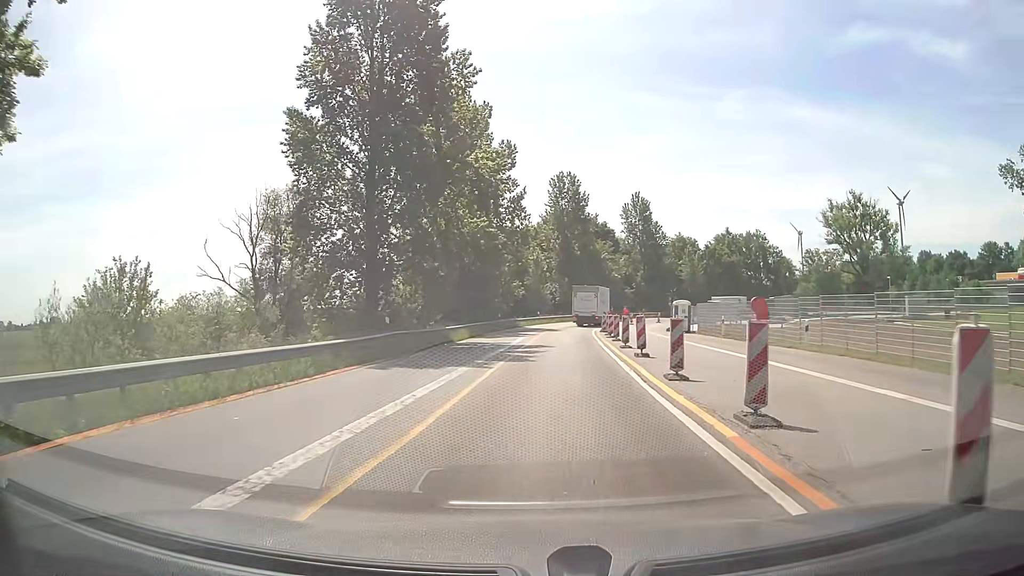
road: motorway_link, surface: asphalt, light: Day
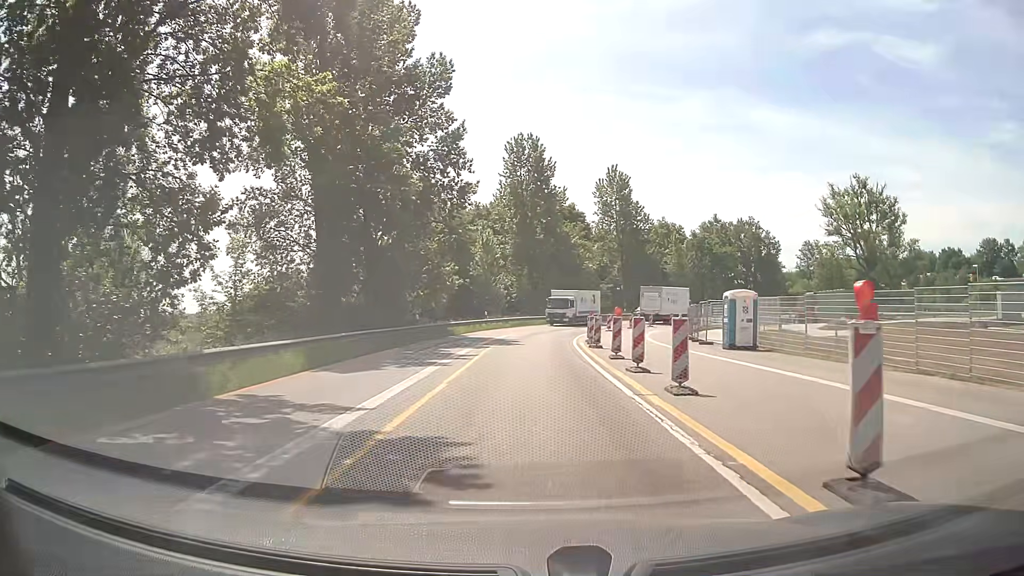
(+0.2, +22.5) m; +2°
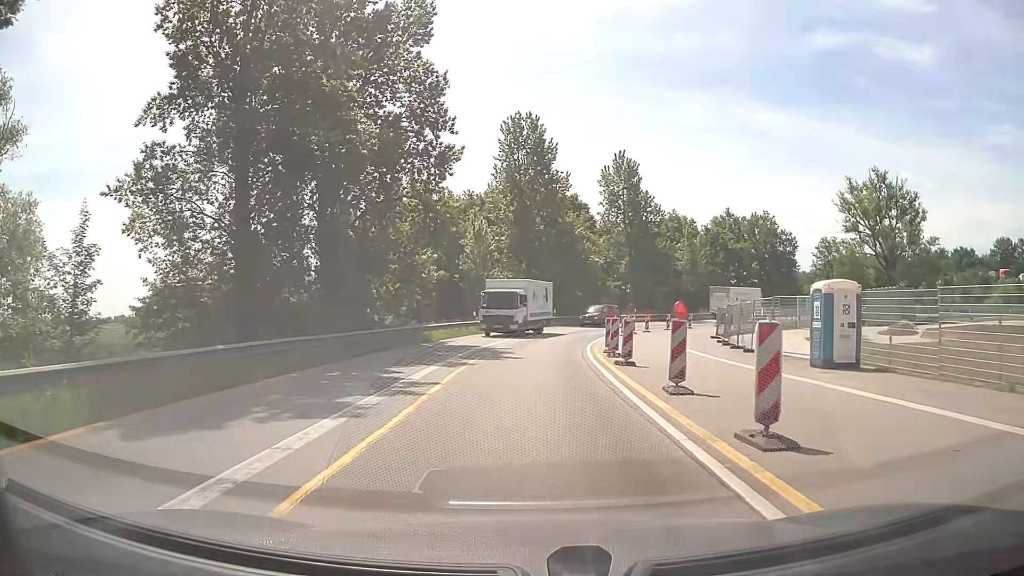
(0.0, +9.0) m; 0°
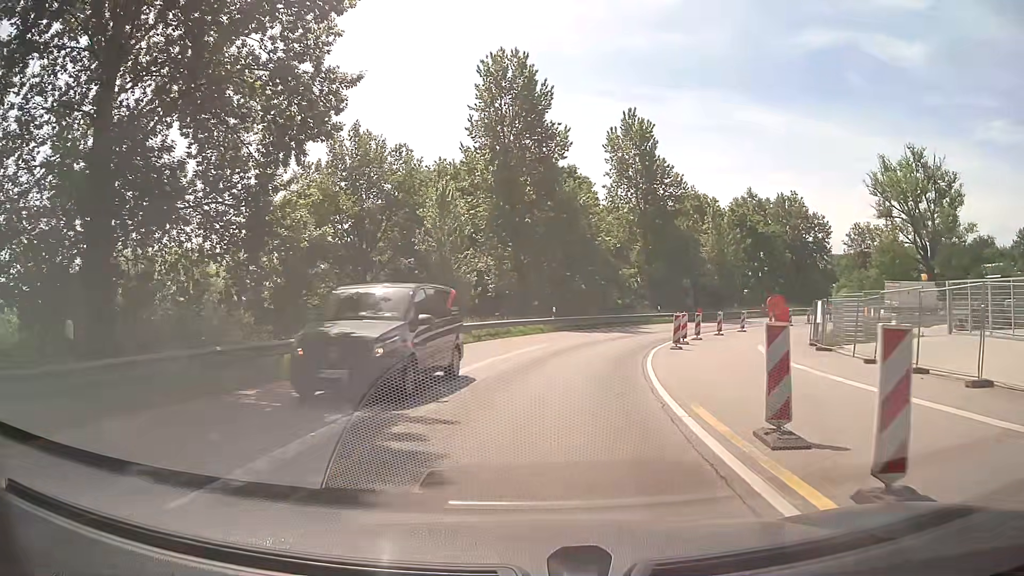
(+0.1, +17.9) m; +1°
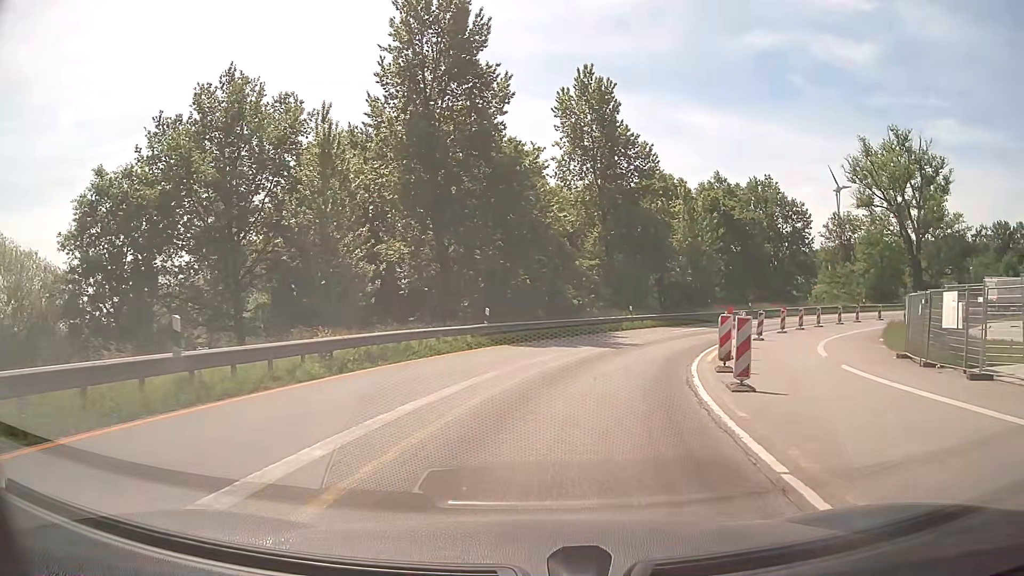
(+0.5, +13.4) m; +4°
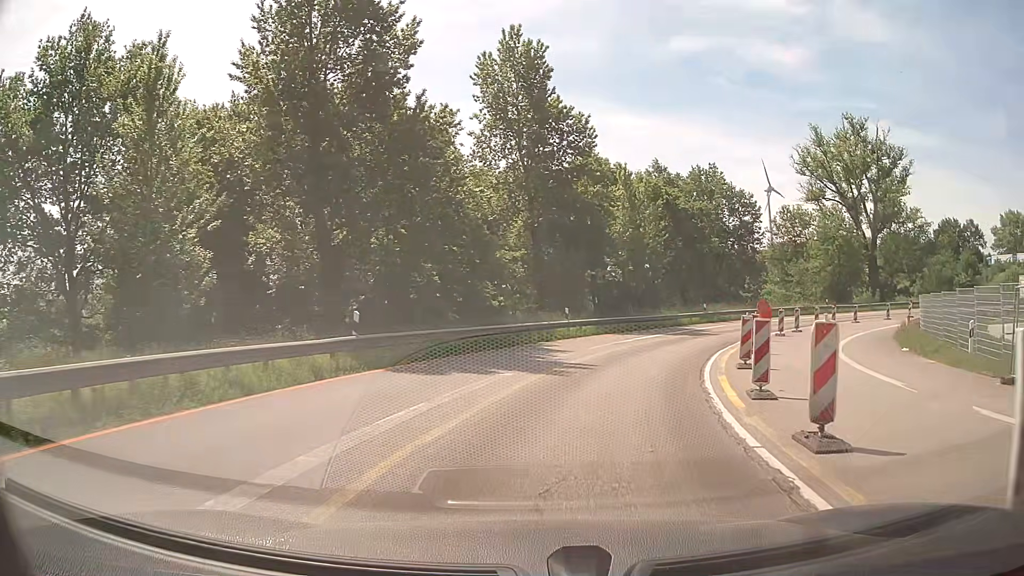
(+0.5, +8.9) m; +7°
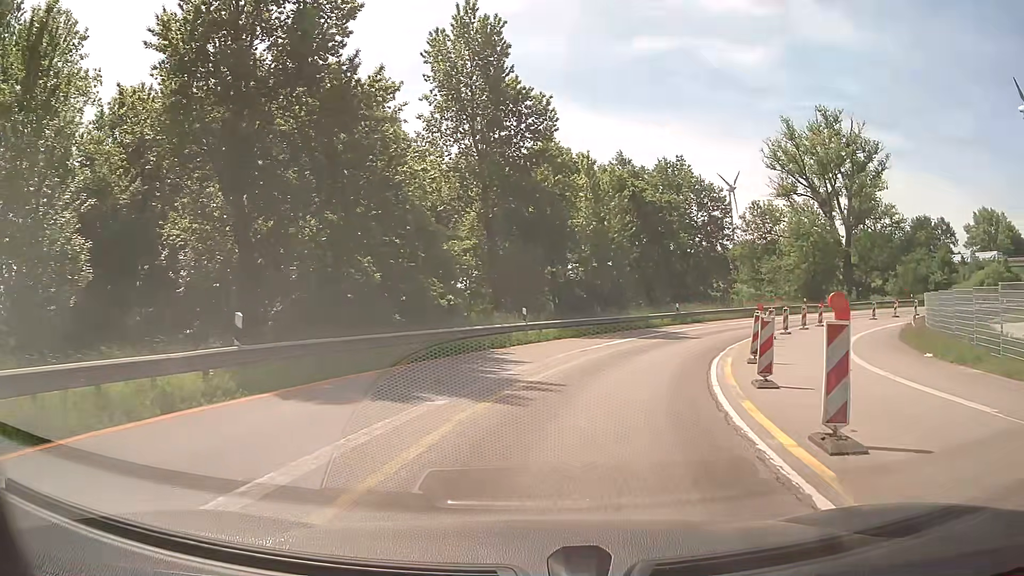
(+0.1, +4.4) m; +3°
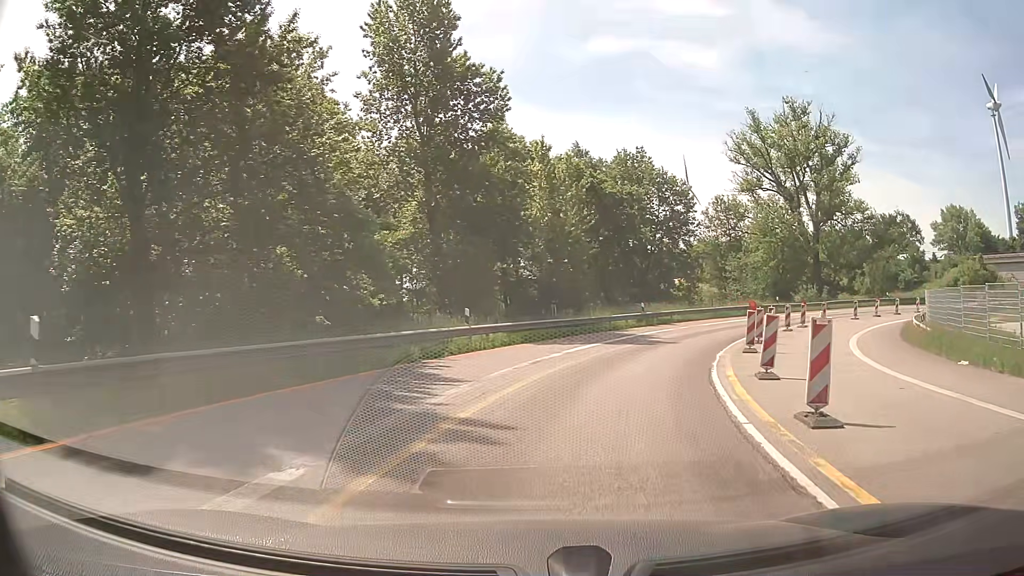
(+0.2, +4.5) m; +4°
(+1, +10) (+3, +20) (+7, +29) (+12, +37) (+19, +45) (+26, +51) (+35, +57) (+44, +60) (+54, +62) (+64, +63) m
